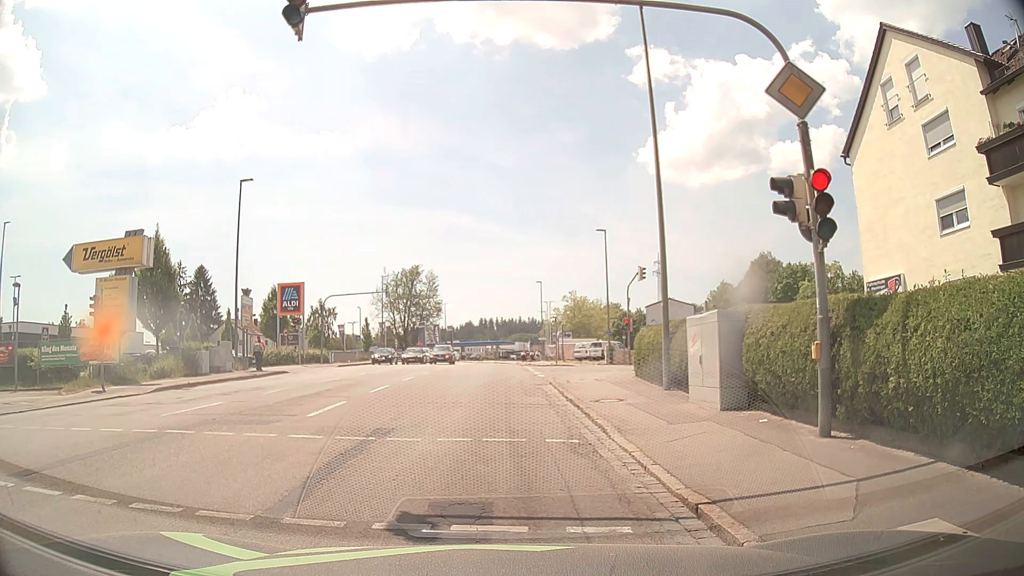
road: tertiary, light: Day
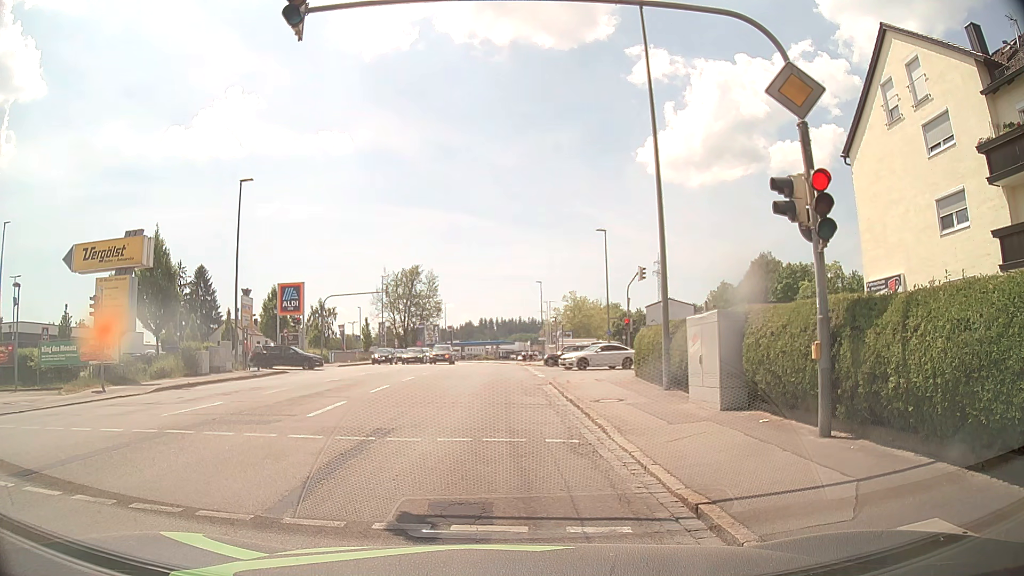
(0.0, 0.0) m; 0°
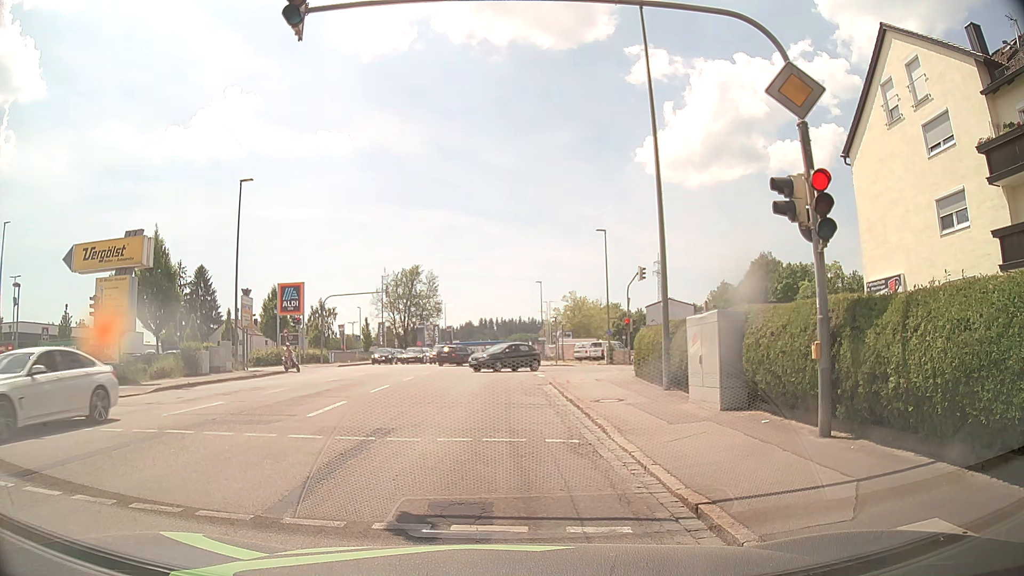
(0.0, 0.0) m; 0°
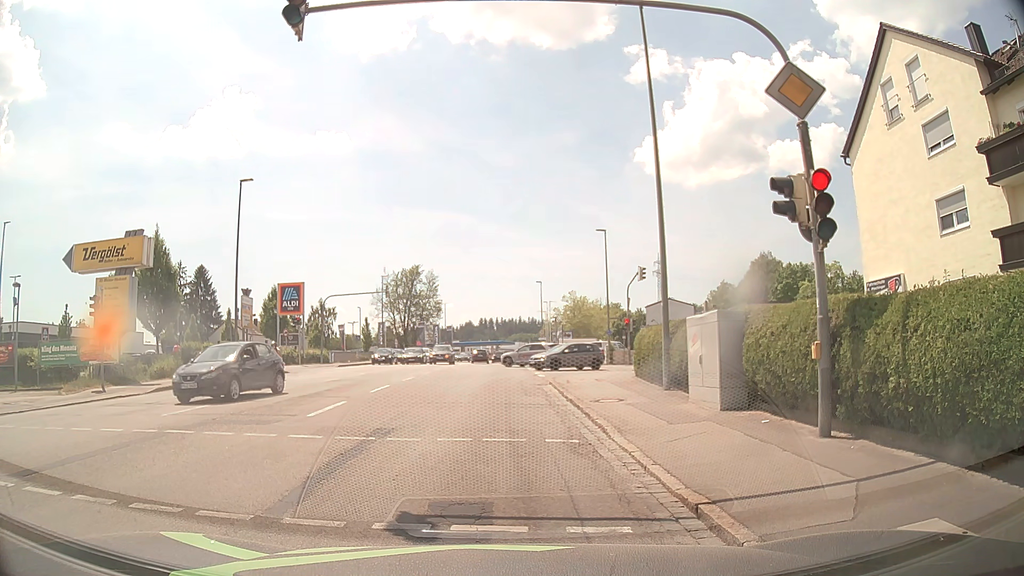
(0.0, 0.0) m; 0°
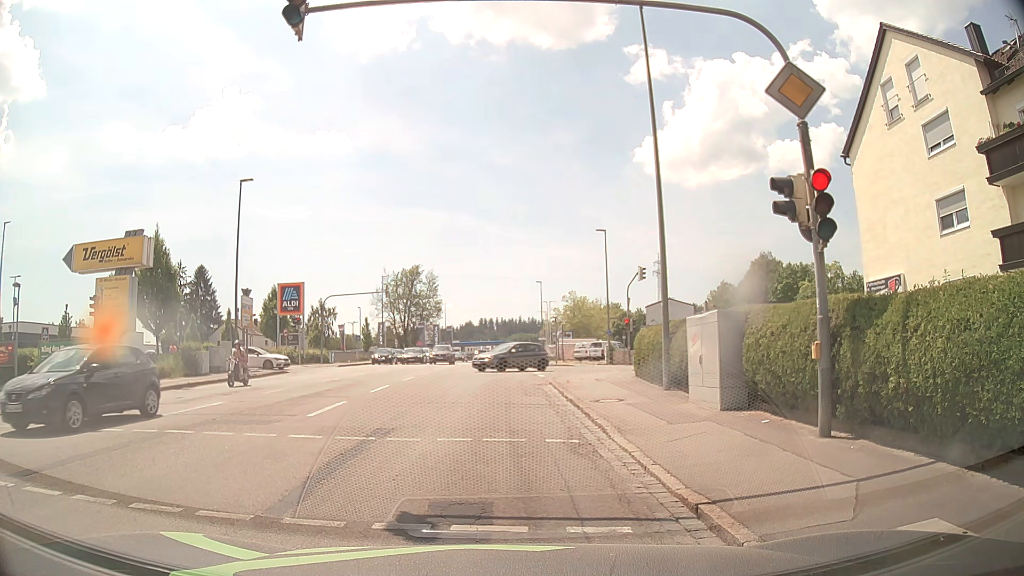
(0.0, 0.0) m; 0°
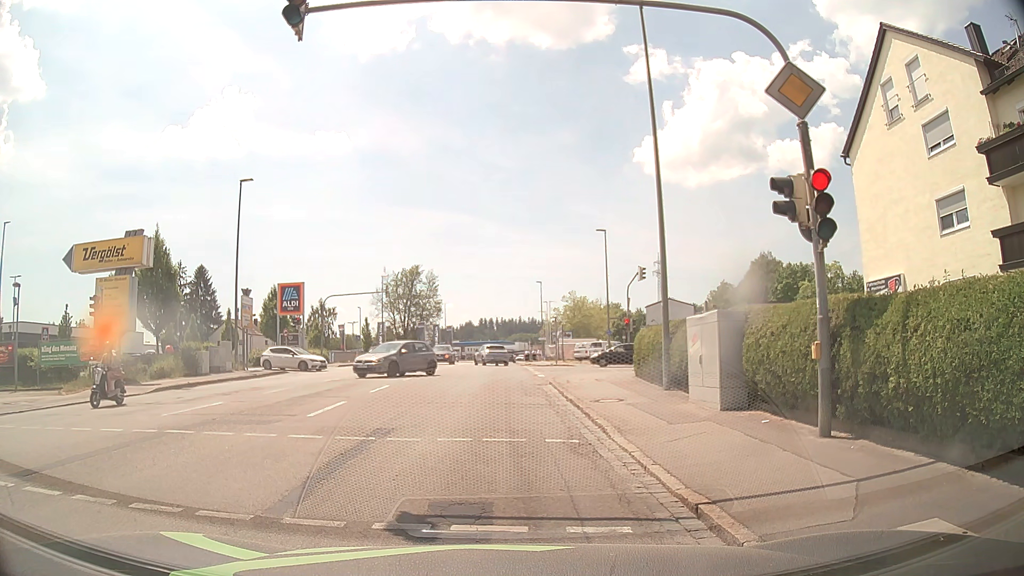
(0.0, 0.0) m; 0°
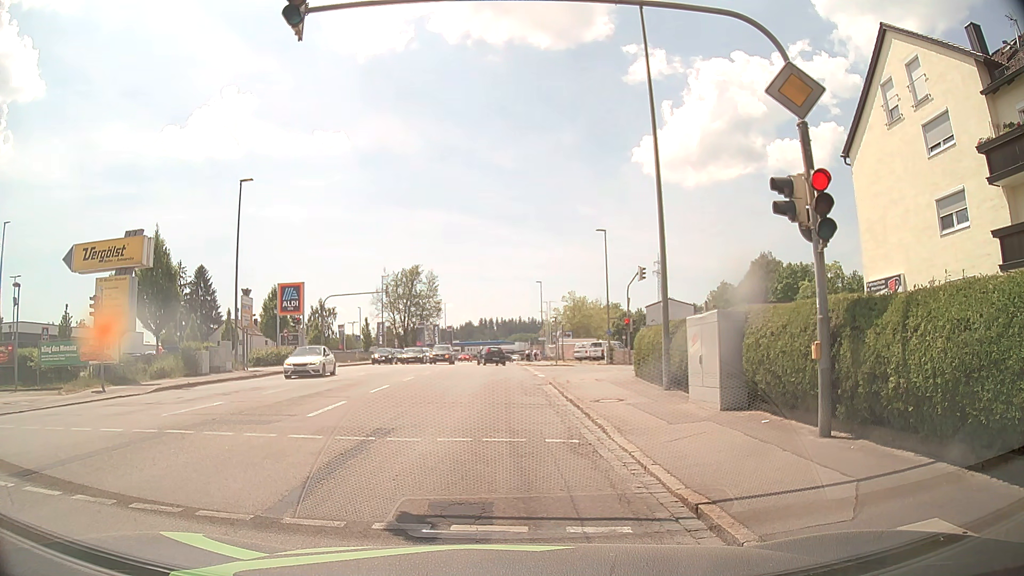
(0.0, 0.0) m; 0°
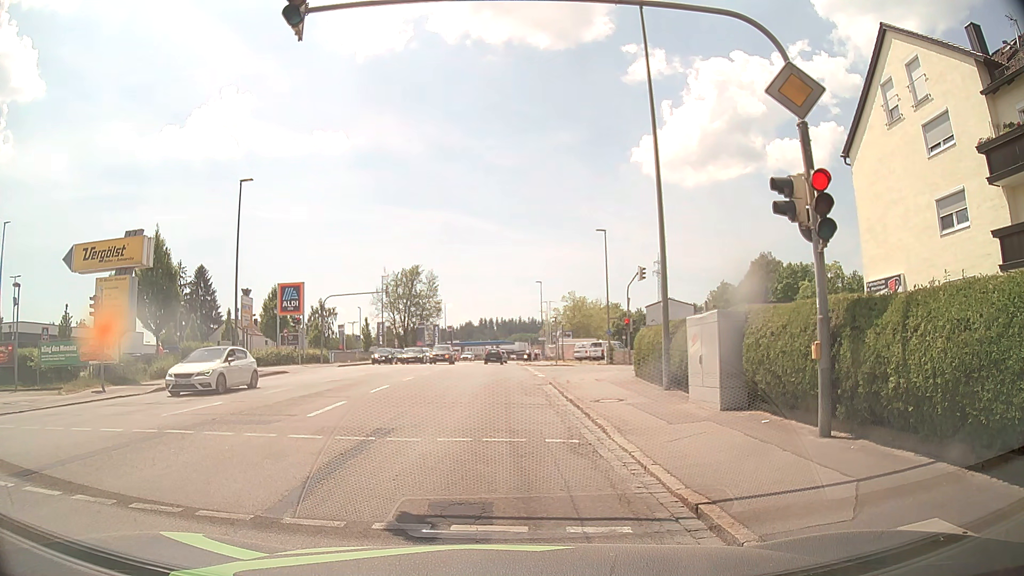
(0.0, 0.0) m; 0°
(0, +10) (-1, +20) (-1, +30) (-2, +40) (-2, +50) (-3, +60) (-3, +70) (-3, +80) (-3, +90) (-3, +100) m
